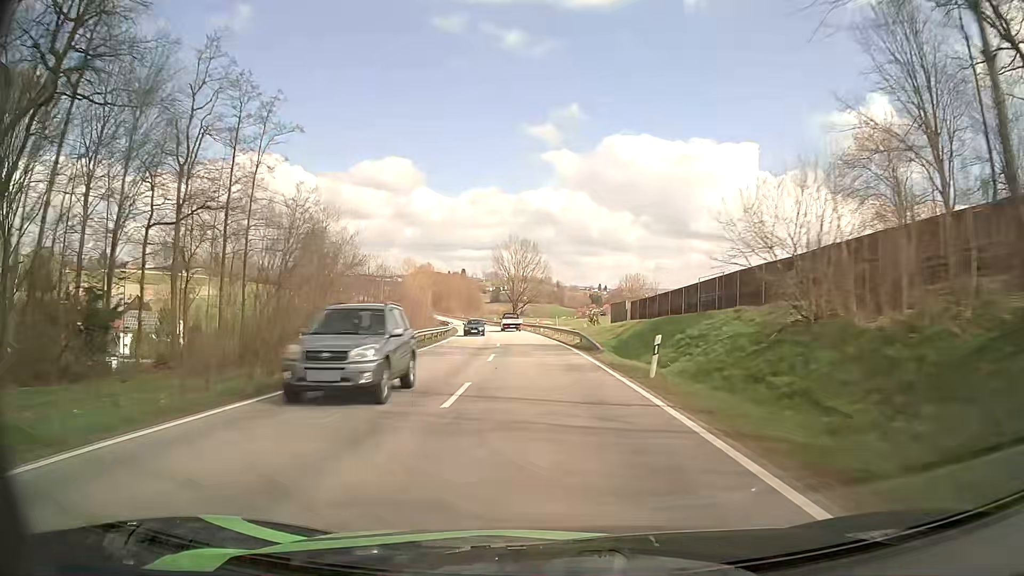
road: secondary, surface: asphalt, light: Day
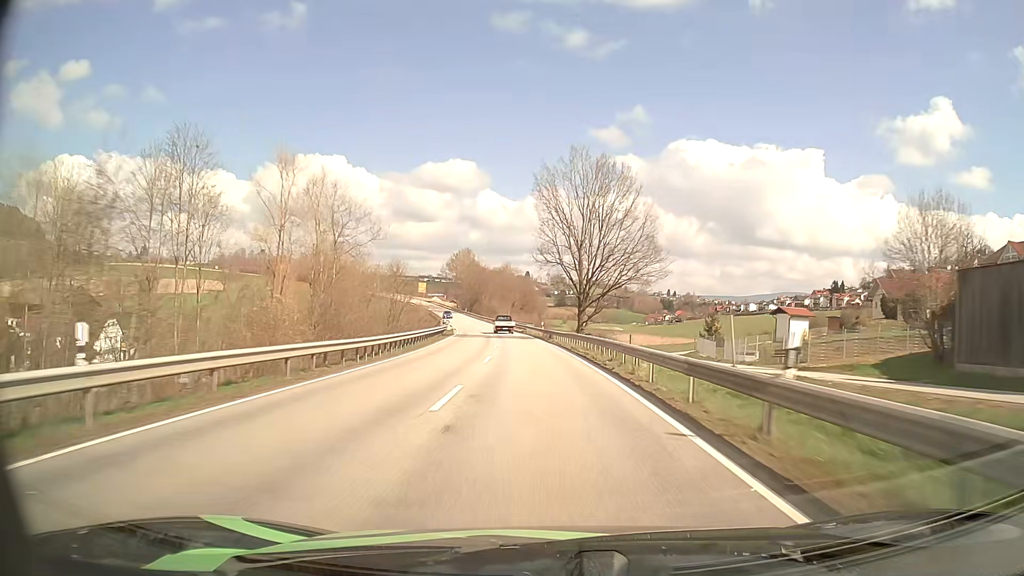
(-3.3, +59.8) m; -6°
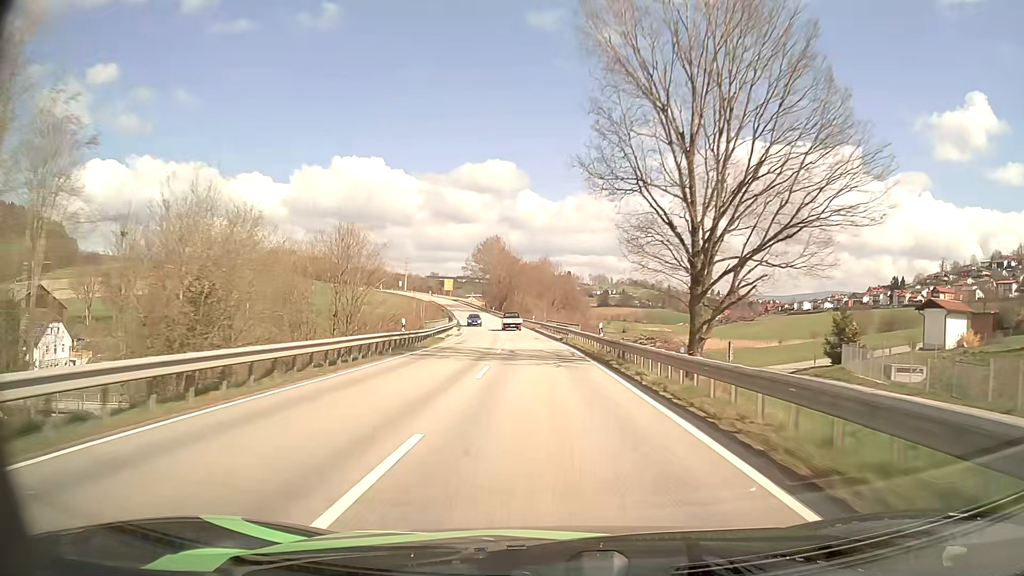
(-0.9, +30.6) m; -3°
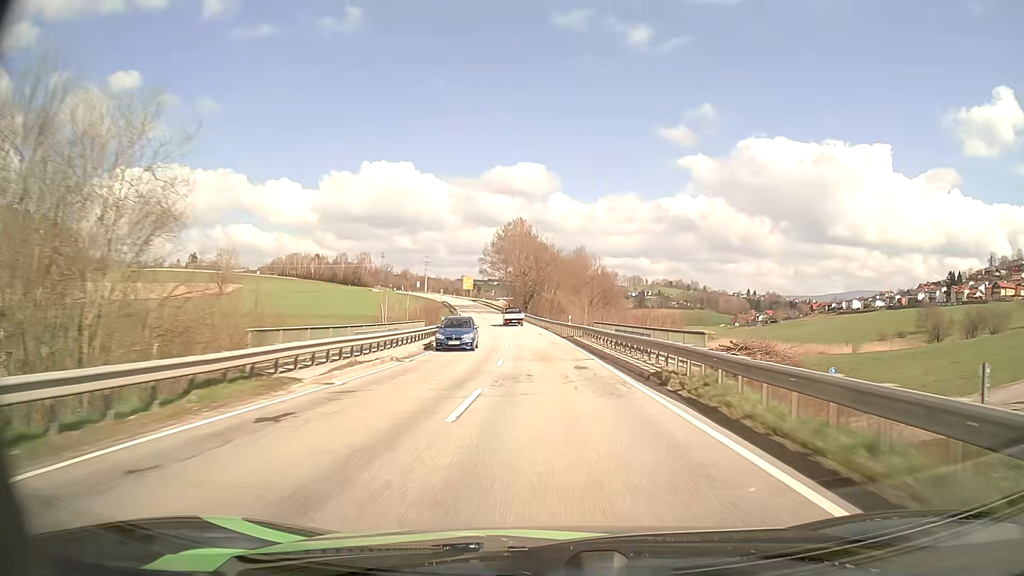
(-0.9, +31.1) m; -3°
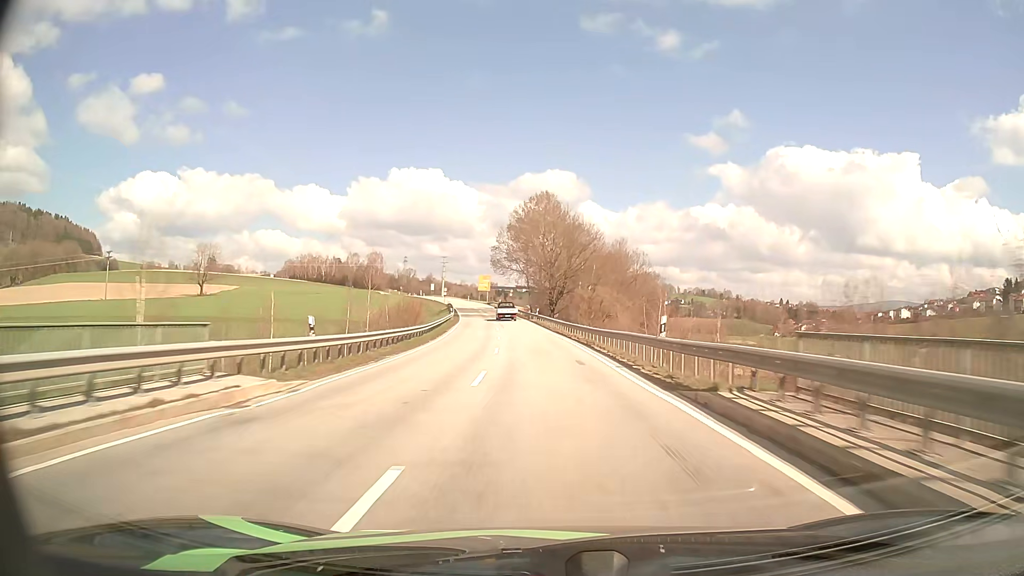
(-0.5, +31.5) m; -2°
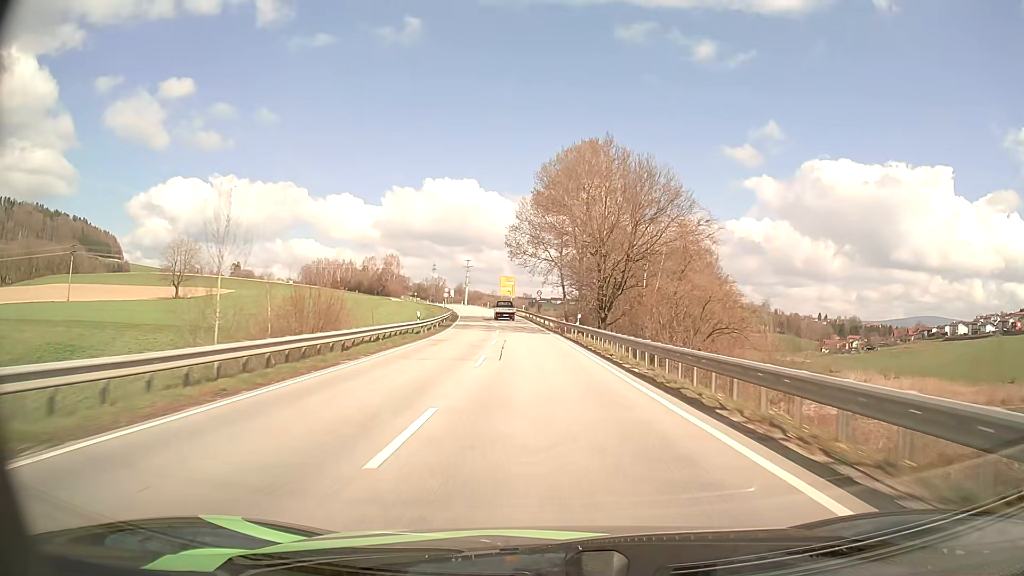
(-0.8, +31.8) m; -3°
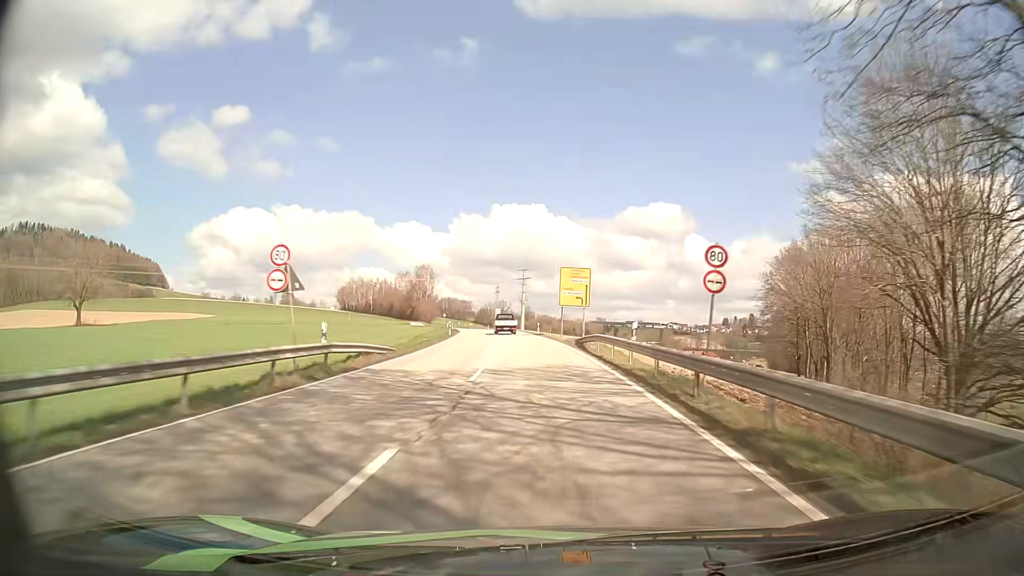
(-3.4, +62.9) m; -6°
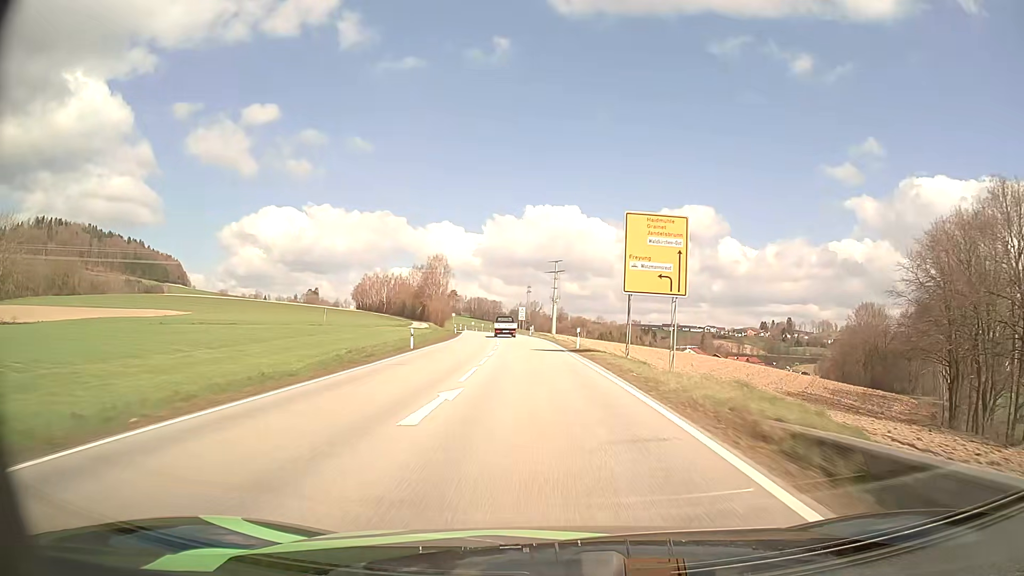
(-0.8, +30.0) m; -3°
(0, +10) (0, +20) (-1, +30) (-1, +40) (-2, +50) (-3, +60) (-4, +70) (-5, +80) (-6, +90) (-7, +100) m
